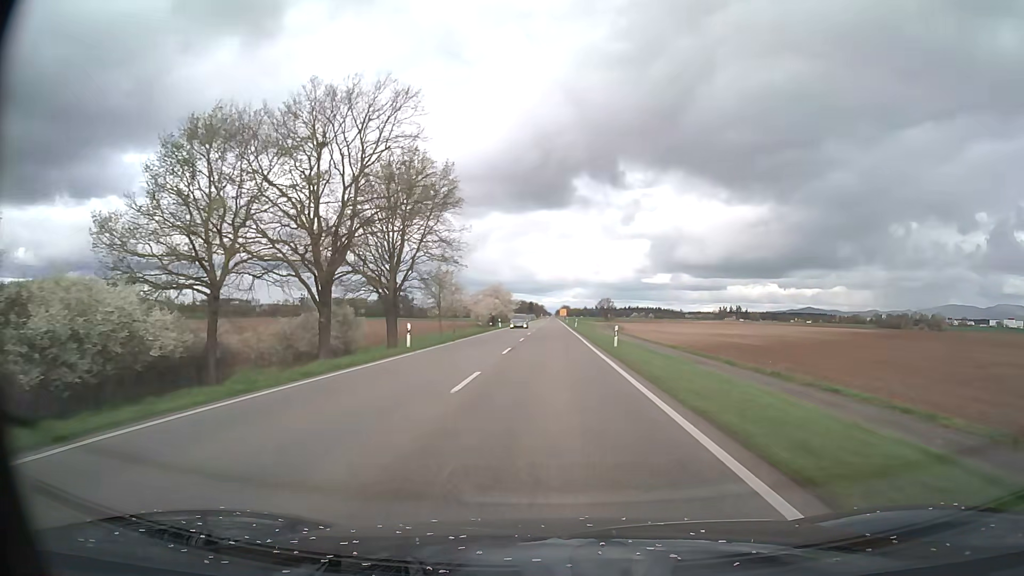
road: primary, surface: asphalt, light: Day
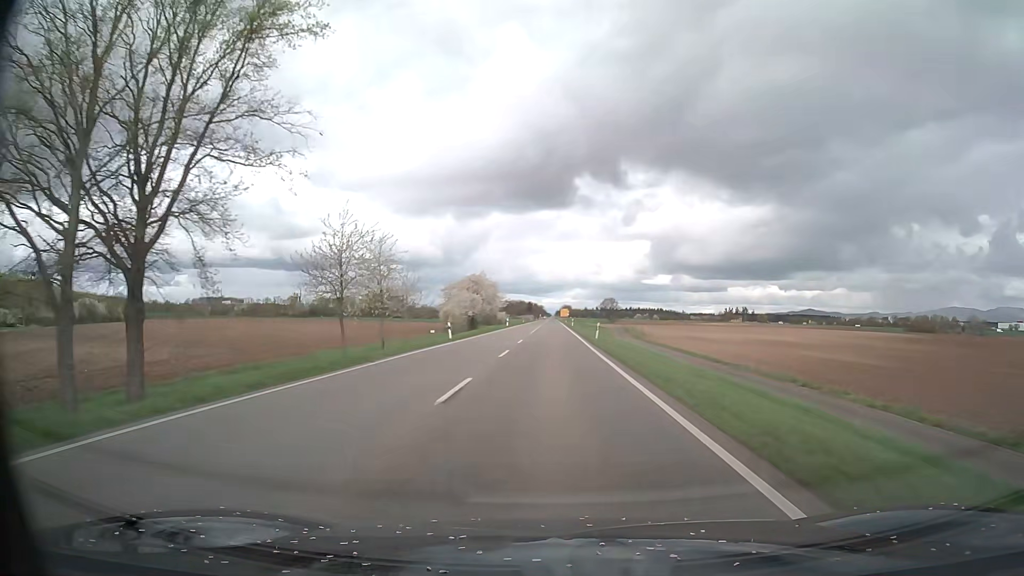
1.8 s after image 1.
(0.0, +37.6) m; 0°
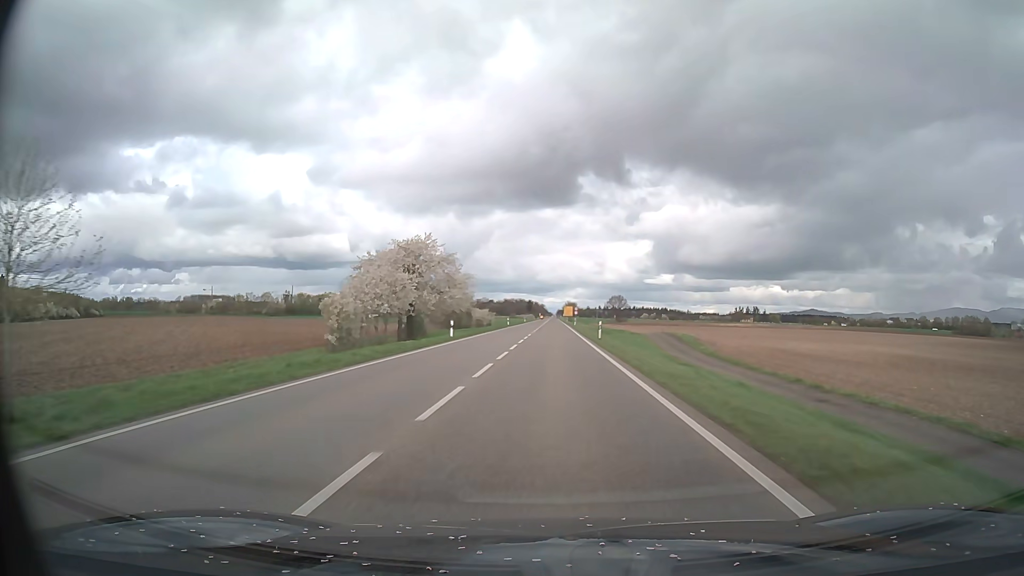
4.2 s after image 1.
(+0.1, +50.1) m; 0°
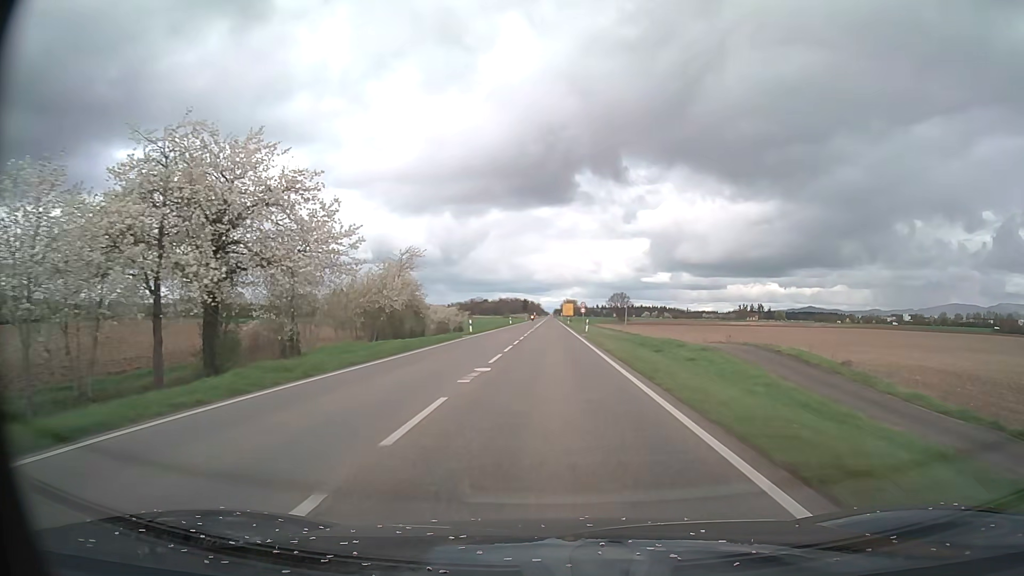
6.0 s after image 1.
(0.0, +37.6) m; 0°
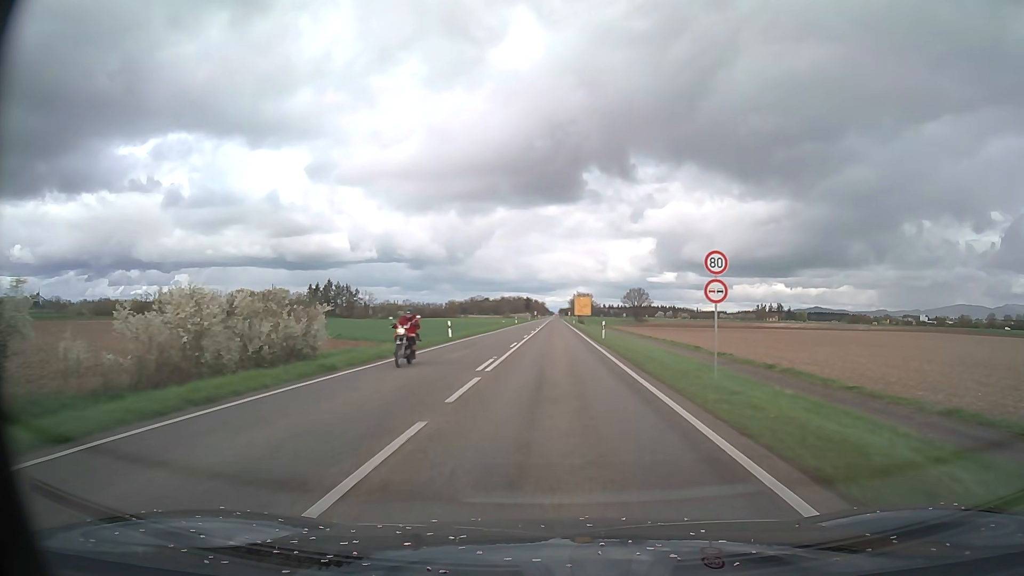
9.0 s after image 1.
(-0.2, +62.7) m; 0°
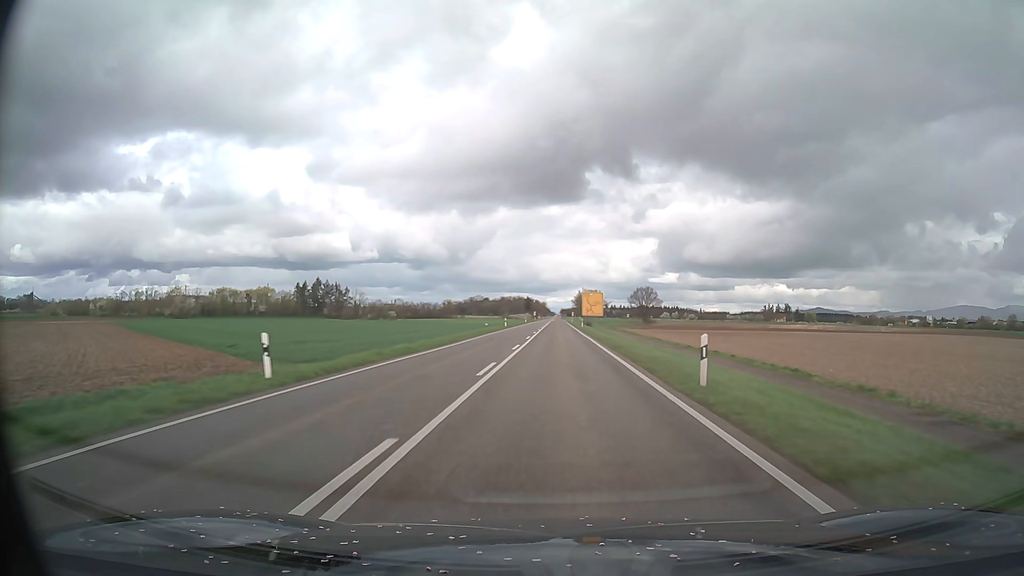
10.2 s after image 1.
(0.0, +25.1) m; 0°
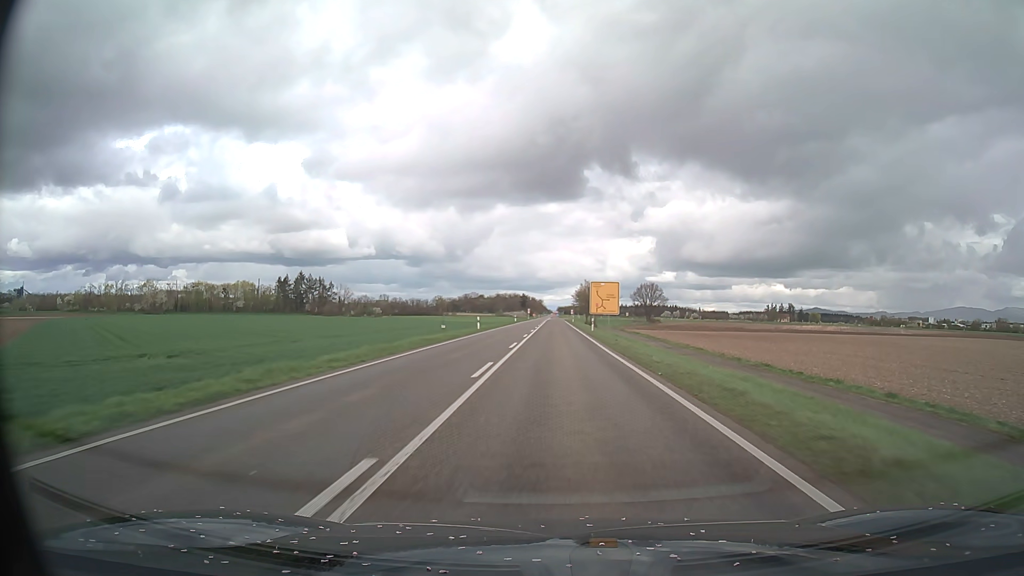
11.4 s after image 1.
(+0.1, +25.0) m; 0°
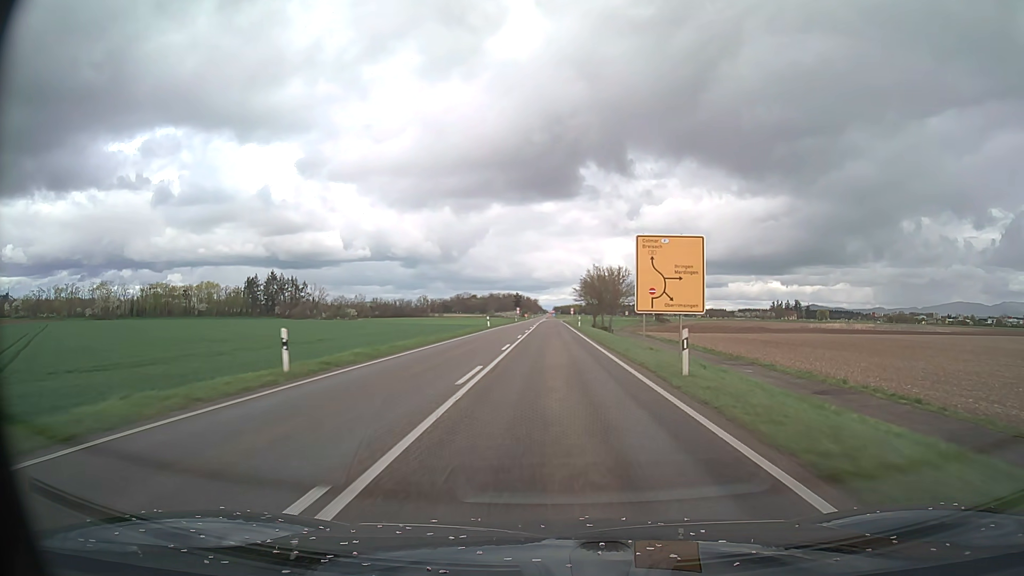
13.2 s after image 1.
(+0.2, +37.1) m; 0°
(0, +10) (0, +20) (0, +30) (0, +40) (0, +50) (0, +60) (0, +70) (0, +80) (0, +90) (0, +100) m
